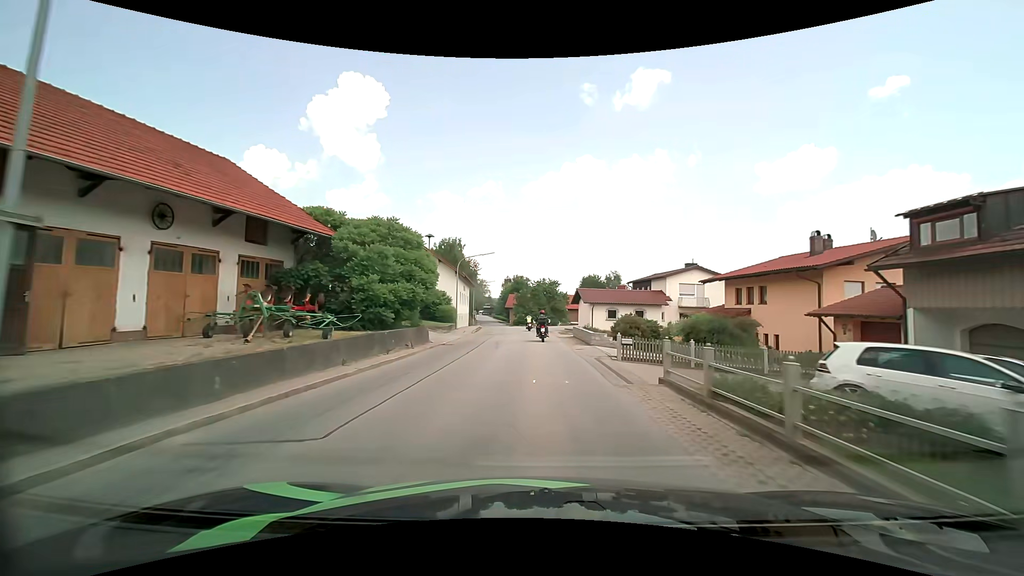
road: secondary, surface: asphalt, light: Day
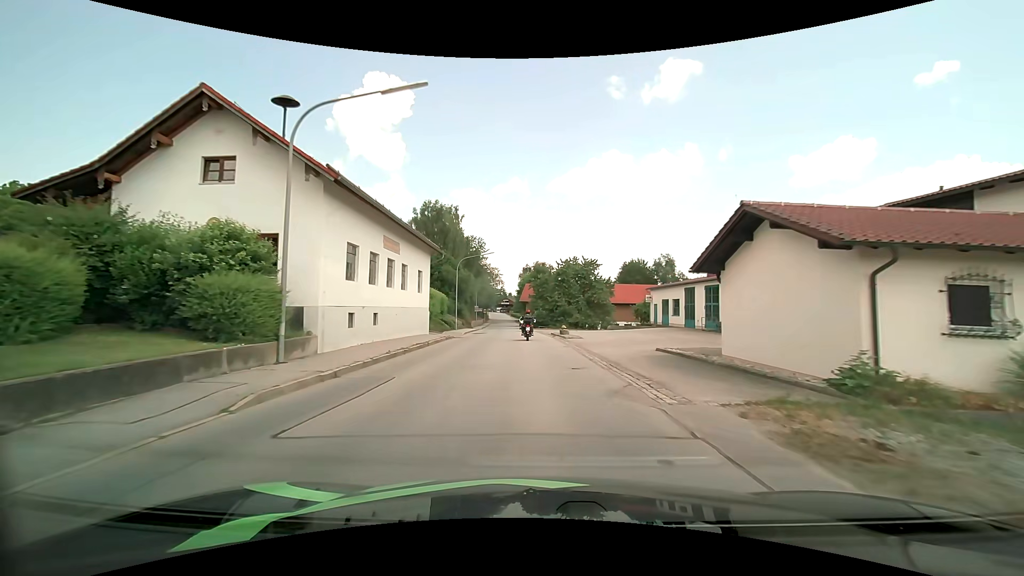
(-0.6, +36.5) m; -3°
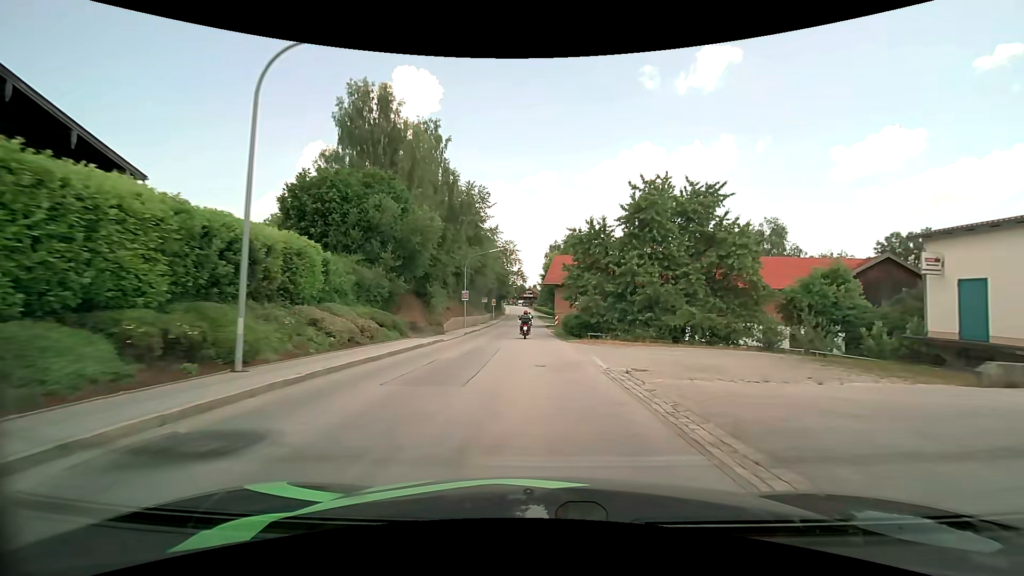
(-1.4, +39.3) m; -3°
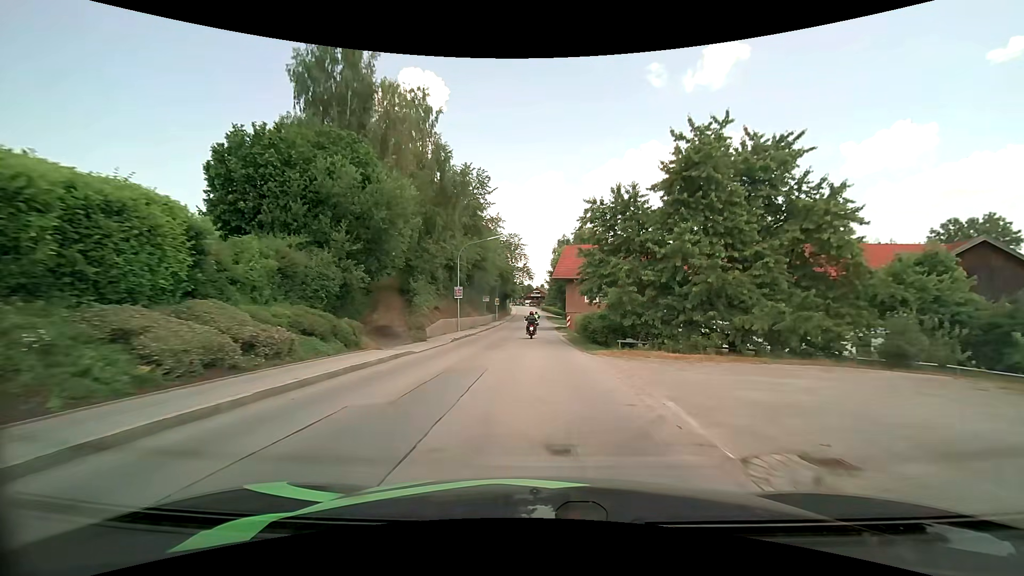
(0.0, +8.2) m; -1°
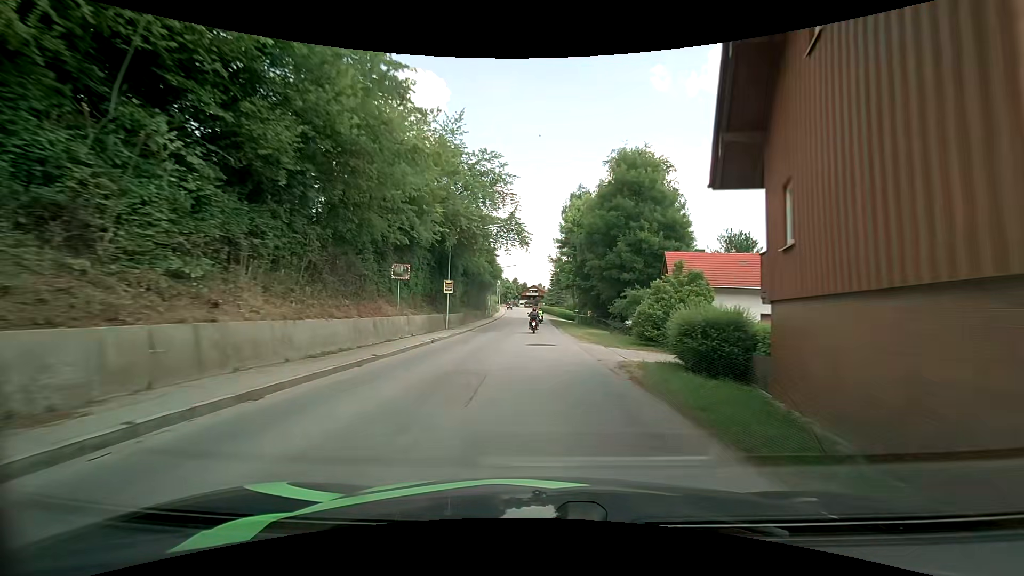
(-0.5, +42.3) m; 0°
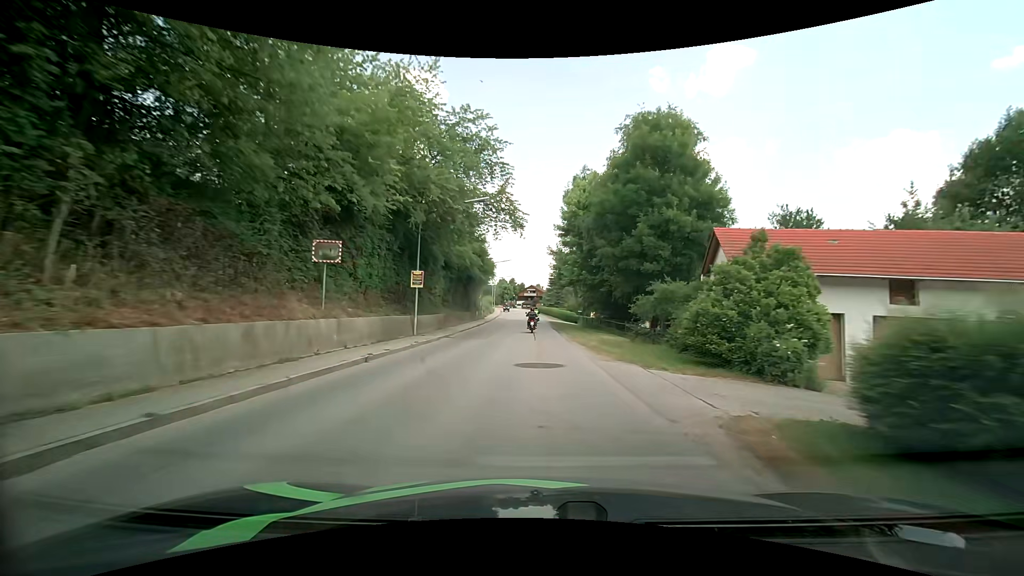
(-0.1, +8.6) m; 0°
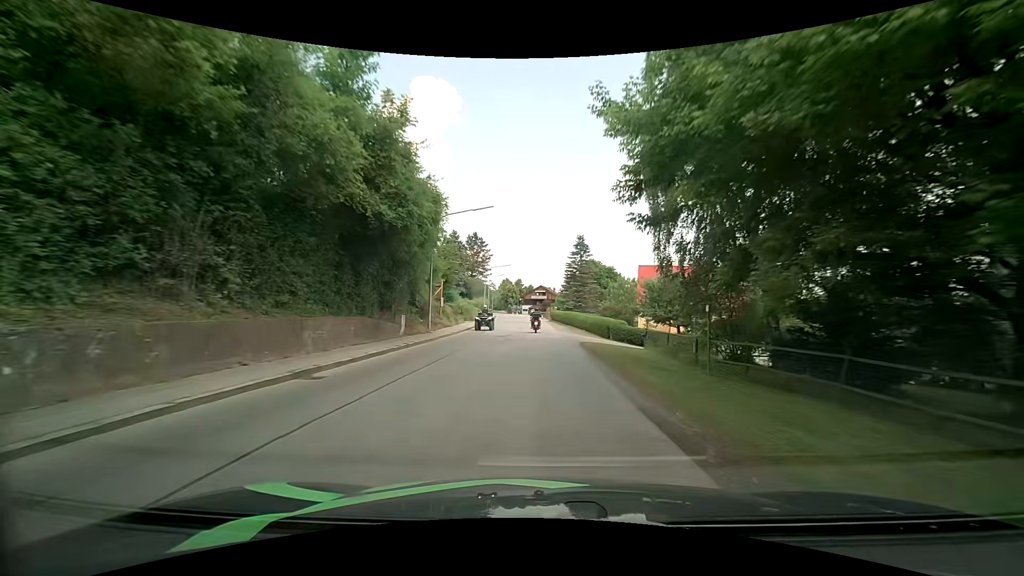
(+0.1, +34.9) m; -1°
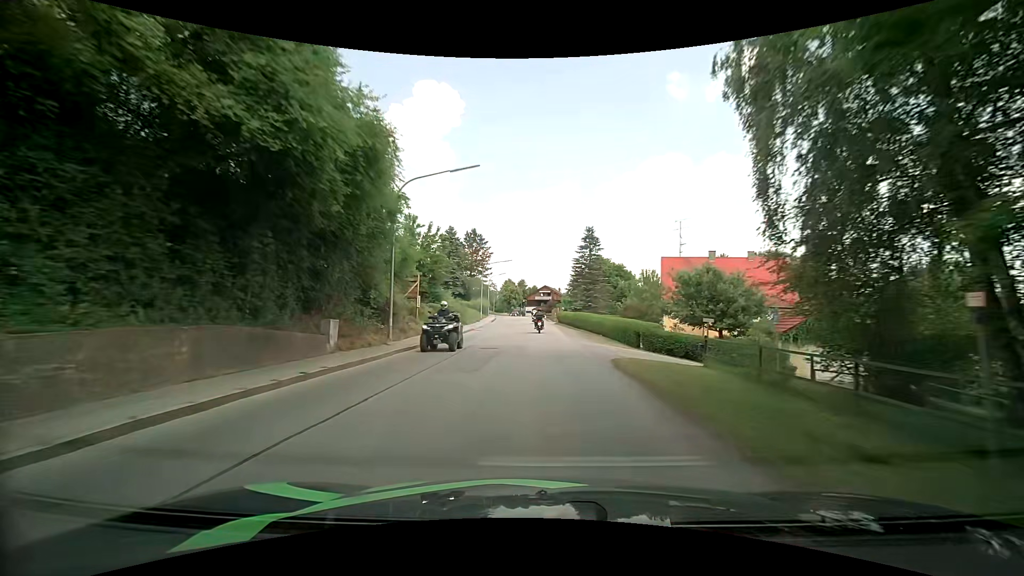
(0.0, +8.7) m; -1°
(0, +10) (0, +20) (0, +30) (0, +40) (0, +50) (0, +60) (0, +70) (-1, +80) (-2, +90) (-2, +100) m
